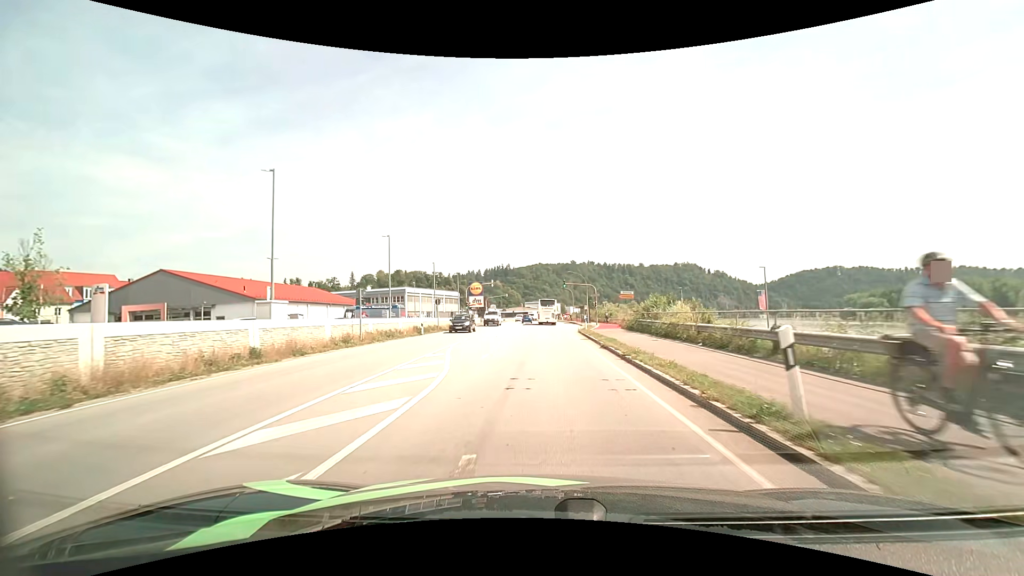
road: primary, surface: asphalt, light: Day
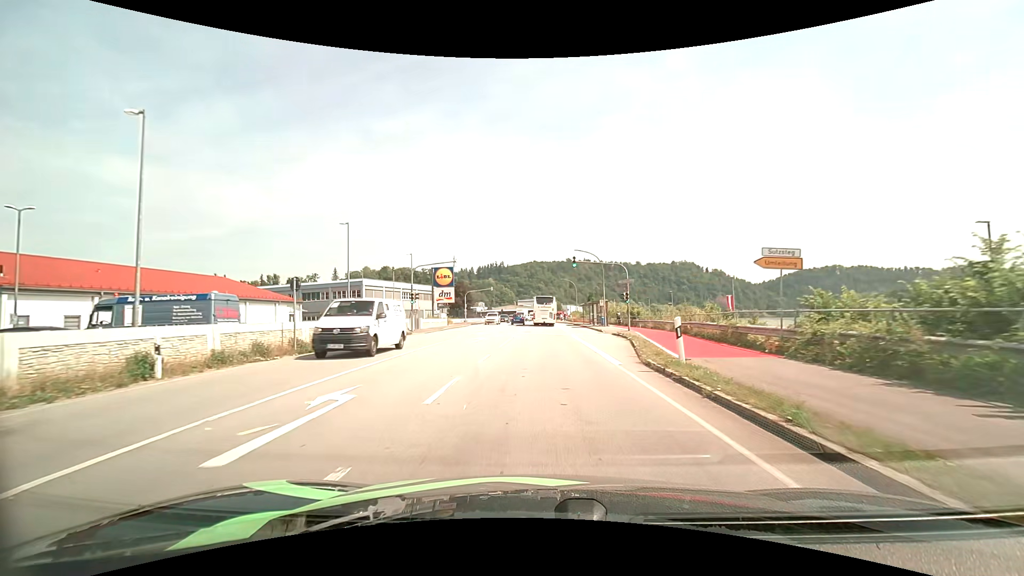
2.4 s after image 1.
(+0.1, +26.0) m; +1°
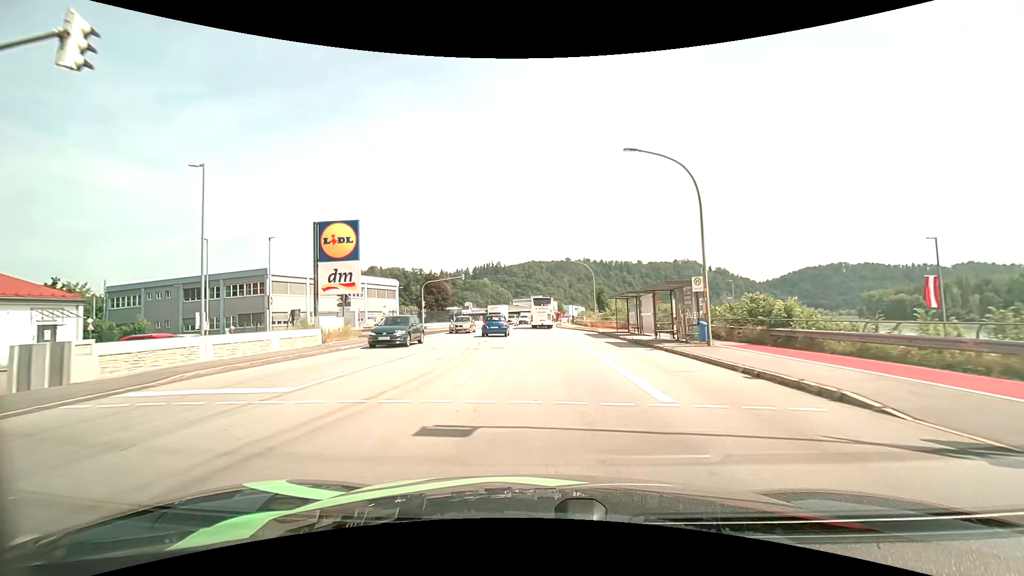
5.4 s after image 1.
(0.0, +33.0) m; 0°
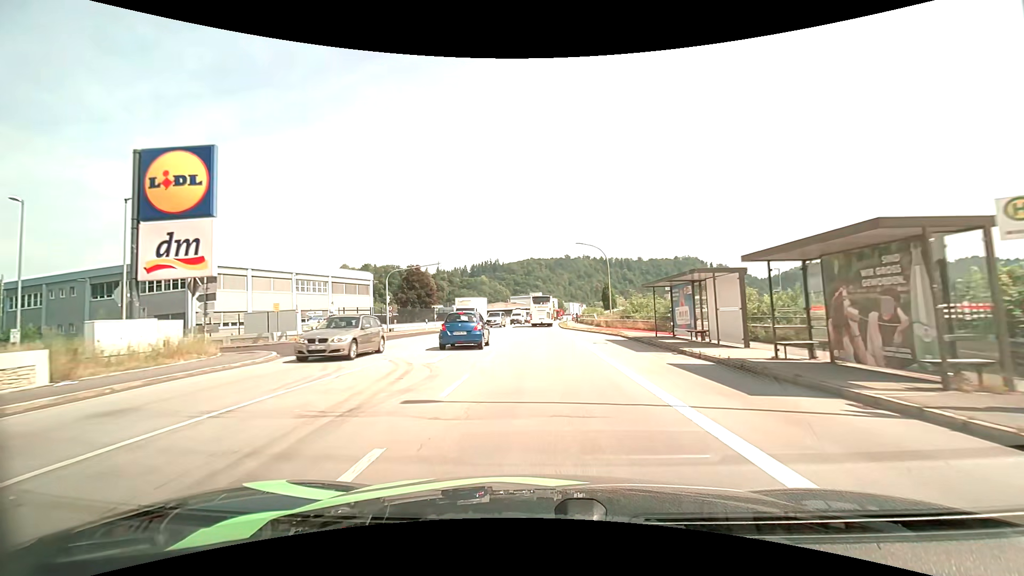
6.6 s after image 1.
(0.0, +13.9) m; 0°
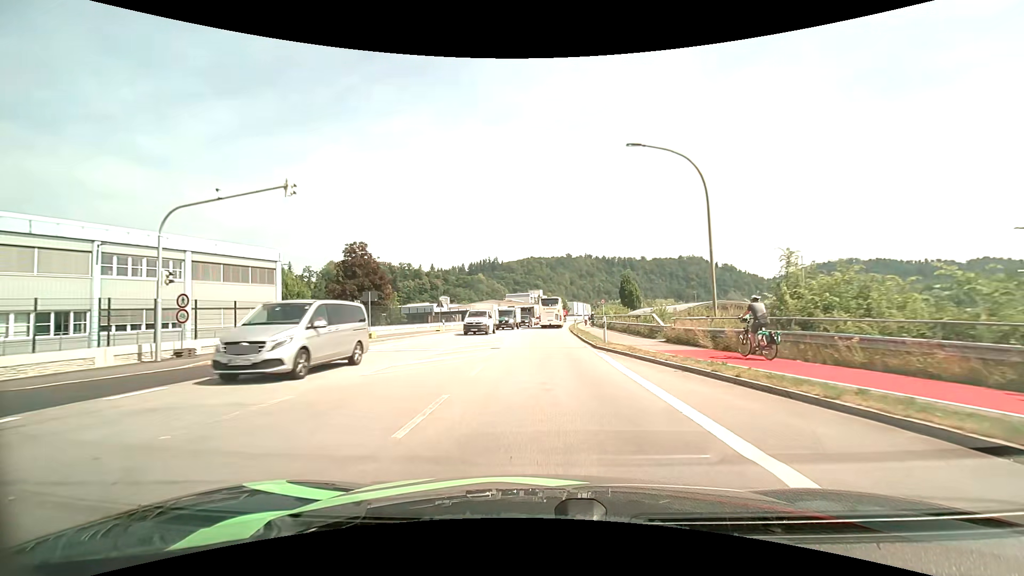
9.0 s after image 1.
(0.0, +28.1) m; 0°
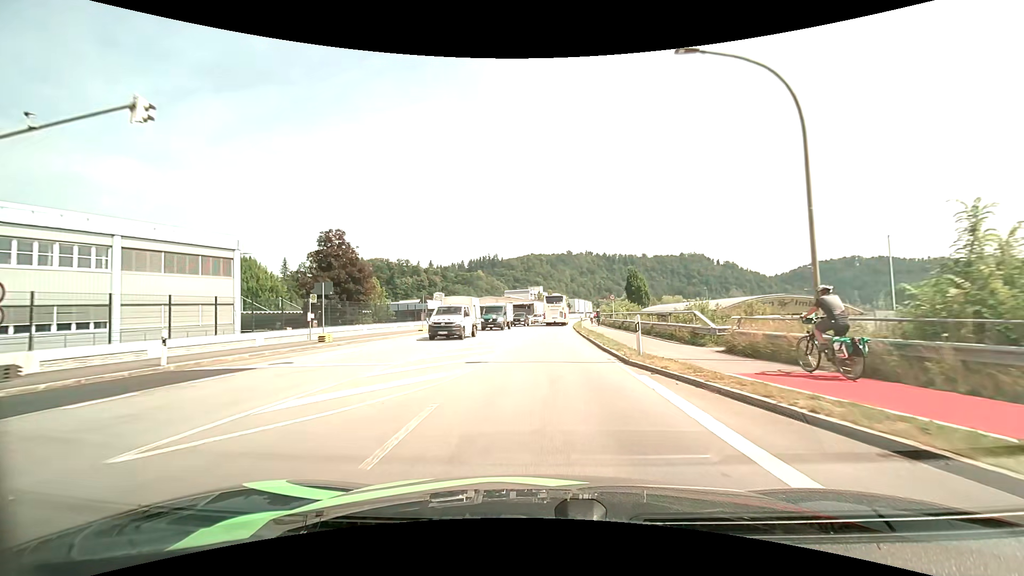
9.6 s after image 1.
(0.0, +7.1) m; 0°
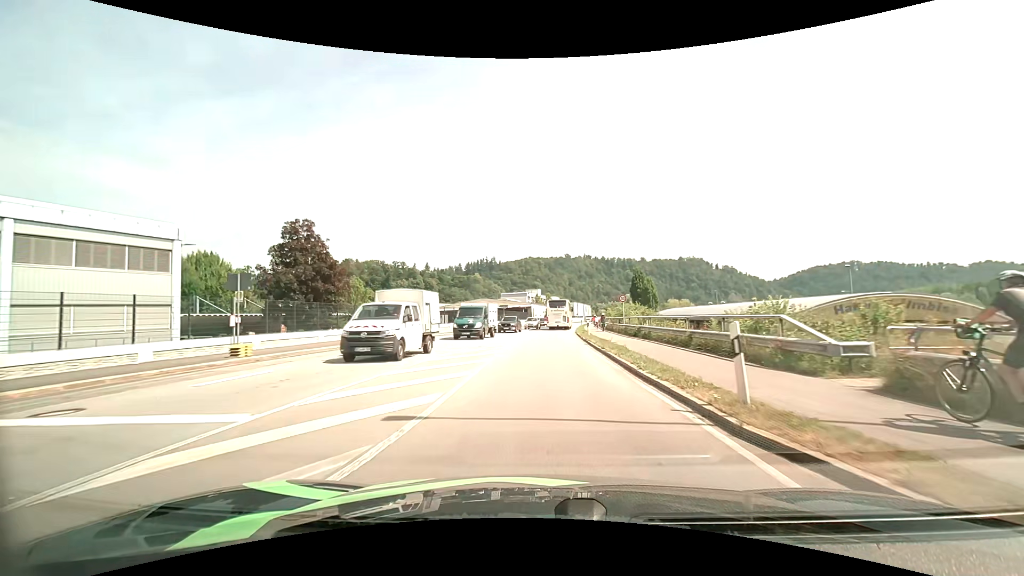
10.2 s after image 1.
(0.0, +7.1) m; 0°
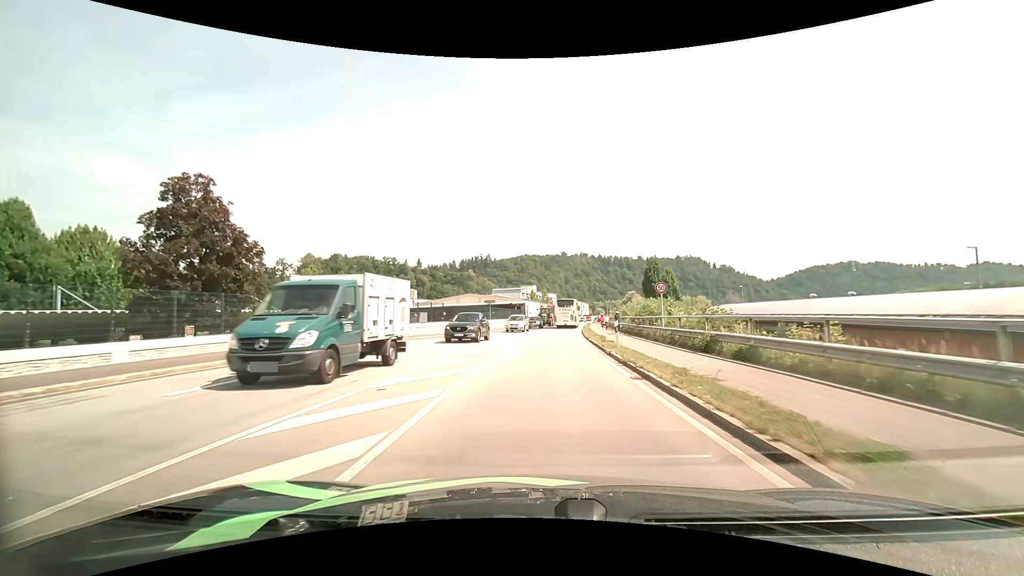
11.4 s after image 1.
(+0.1, +14.1) m; 0°
(0, +10) (0, +20) (+1, +30) (+1, +40) (+2, +50) (+3, +60) (+4, +70) (+5, +80) (+6, +90) (+7, +100) m
